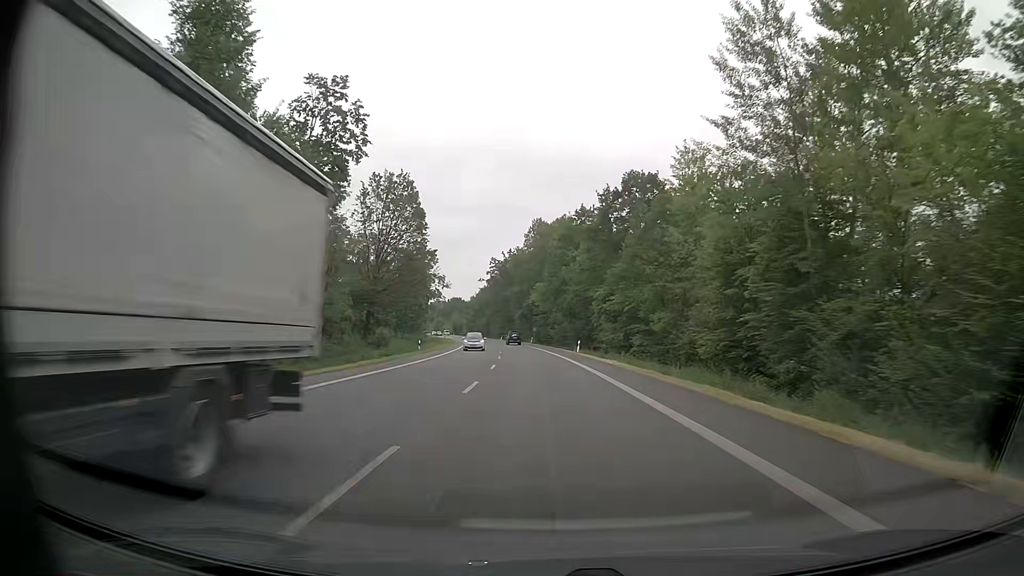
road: primary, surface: asphalt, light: Day
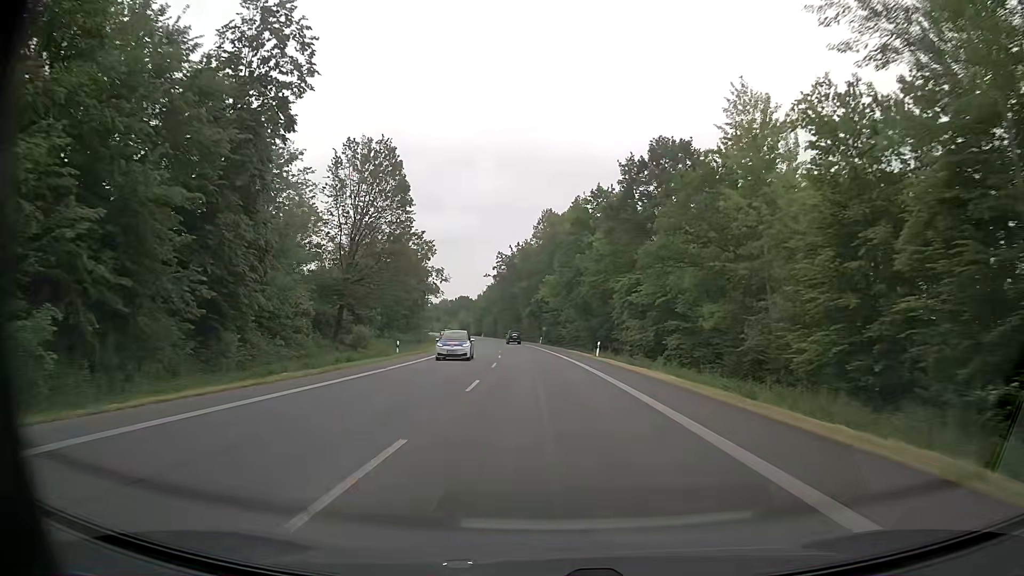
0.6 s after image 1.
(-0.1, +11.3) m; -1°
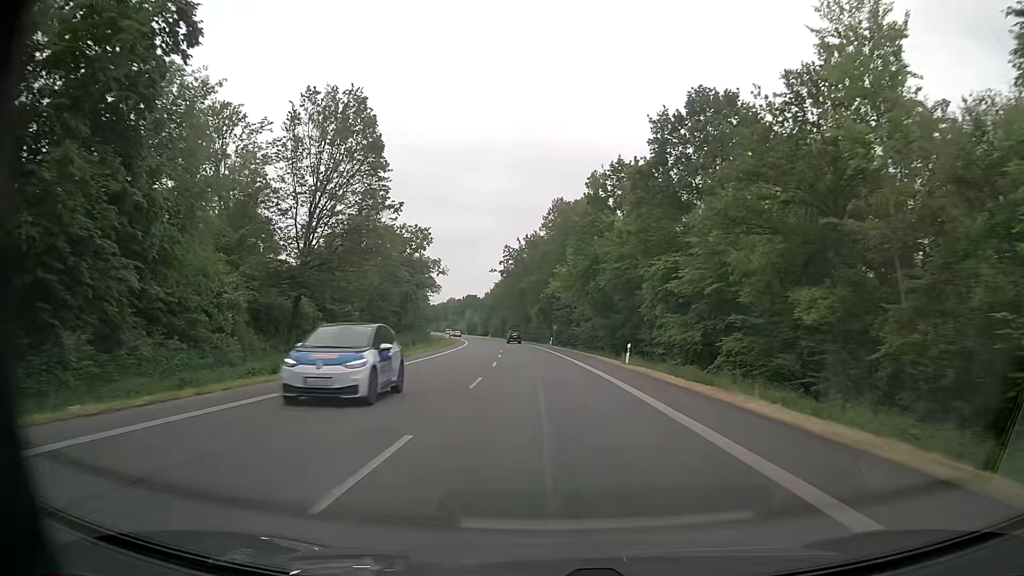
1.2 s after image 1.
(-0.1, +11.3) m; -1°
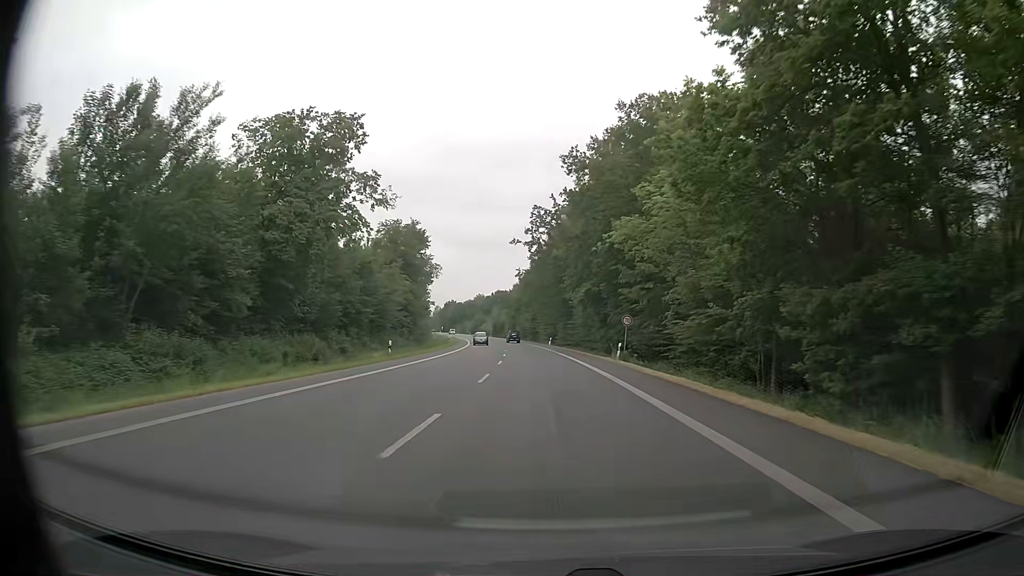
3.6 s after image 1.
(-1.4, +45.1) m; -3°
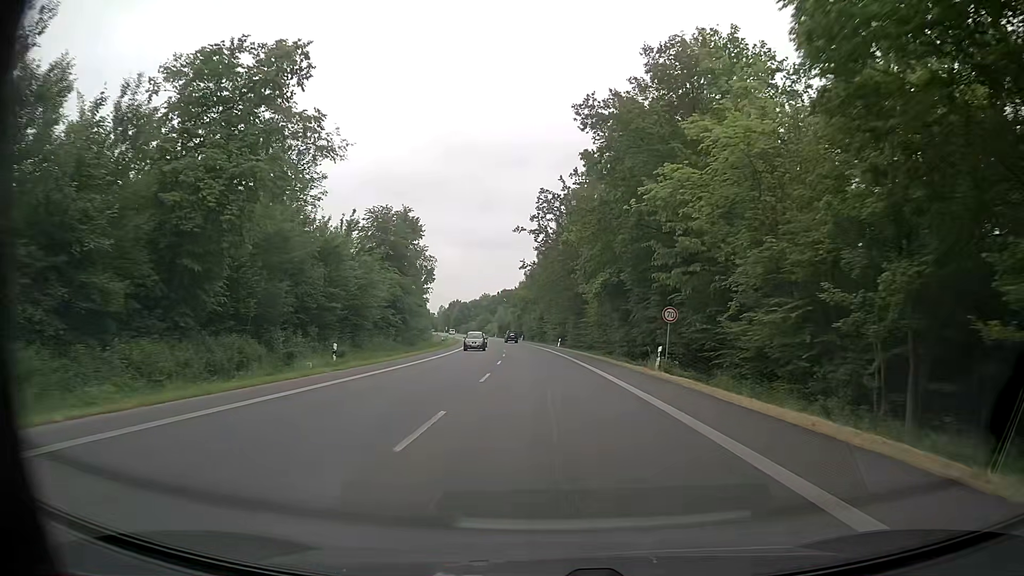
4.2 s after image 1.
(0.0, +11.3) m; 0°
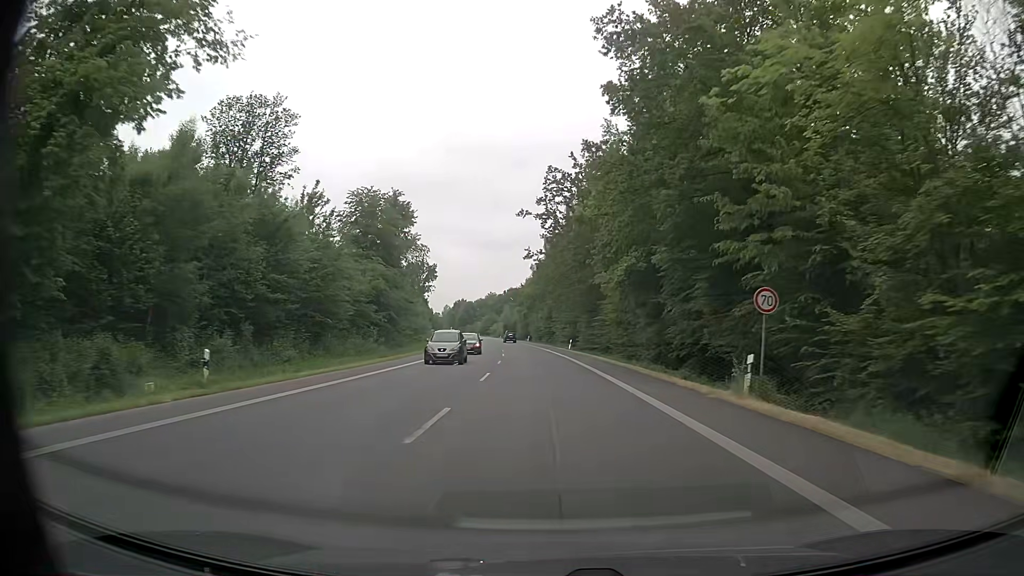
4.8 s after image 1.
(-0.1, +11.2) m; -1°
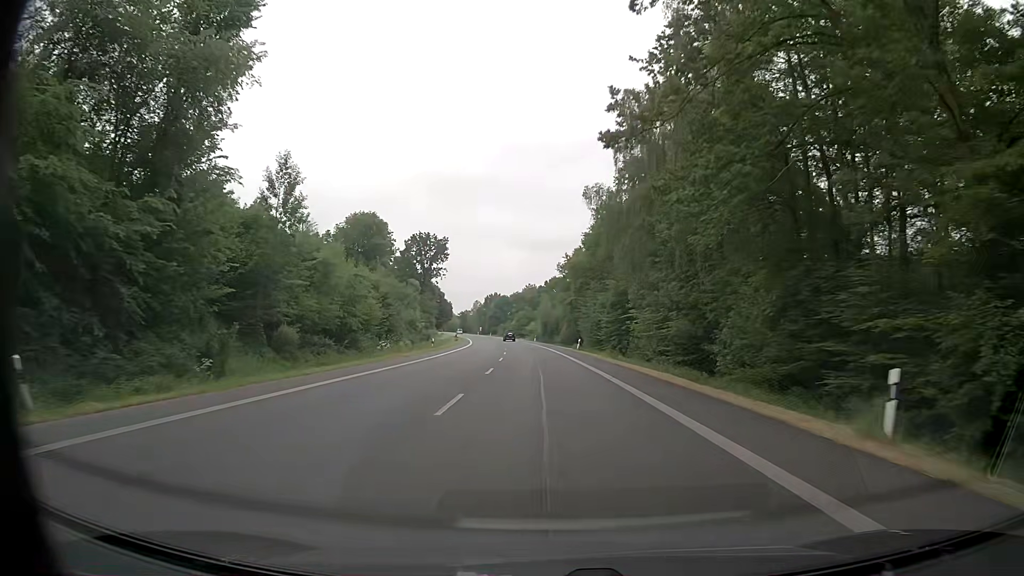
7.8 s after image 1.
(-1.7, +56.3) m; -3°
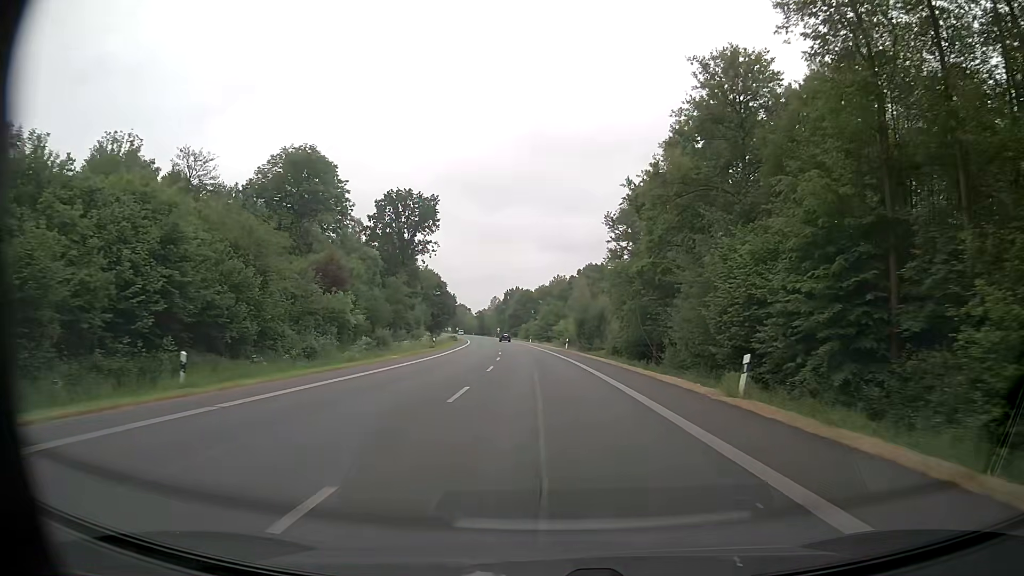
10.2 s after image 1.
(-1.6, +45.0) m; -3°
(0, +10) (0, +20) (0, +30) (-1, +40) (-1, +50) (-2, +60) (-3, +70) (-3, +80) (-4, +90) (-5, +100) m
